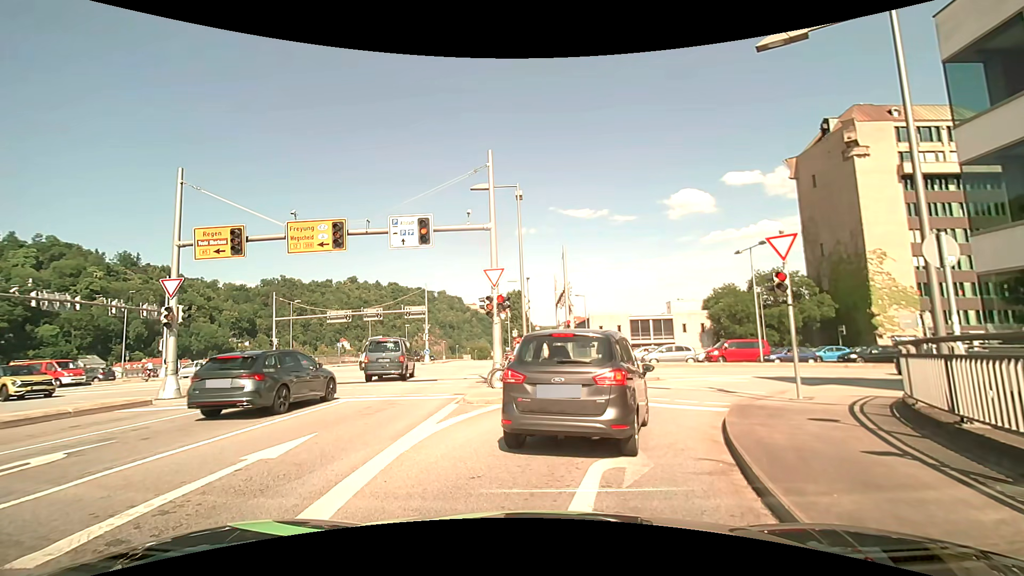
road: primary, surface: asphalt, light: Day
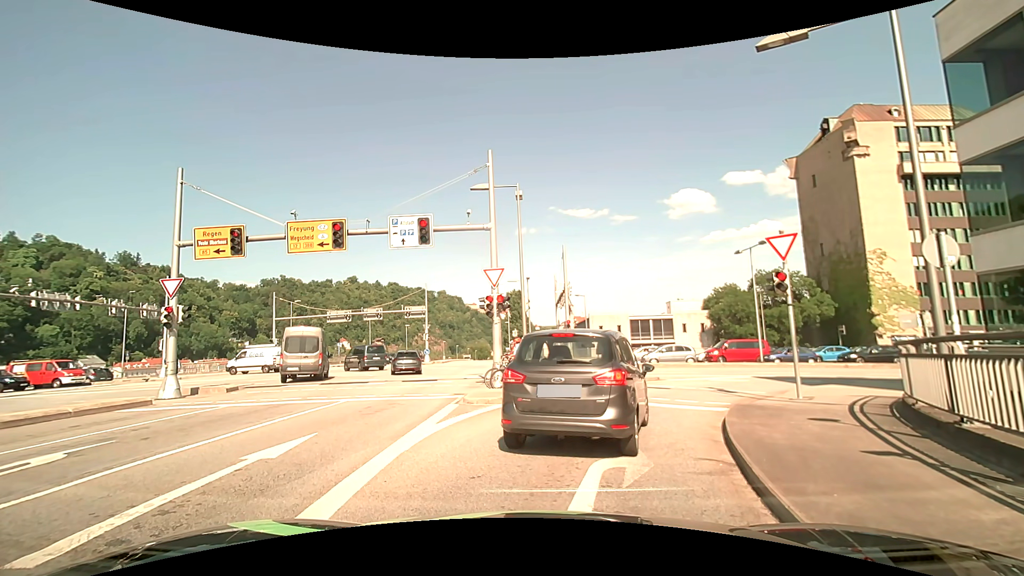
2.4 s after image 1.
(0.0, 0.0) m; 0°
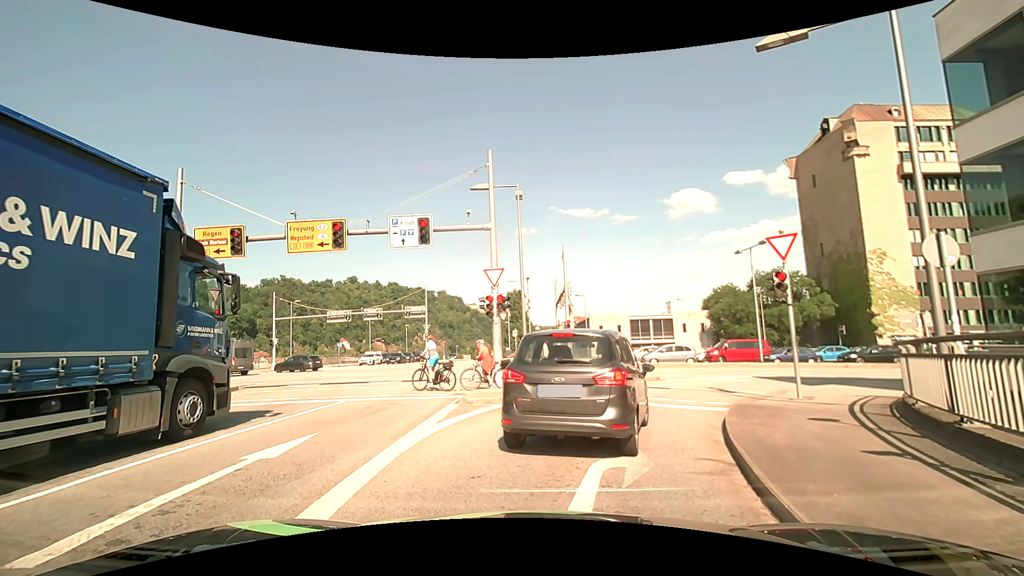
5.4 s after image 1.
(0.0, 0.0) m; 0°
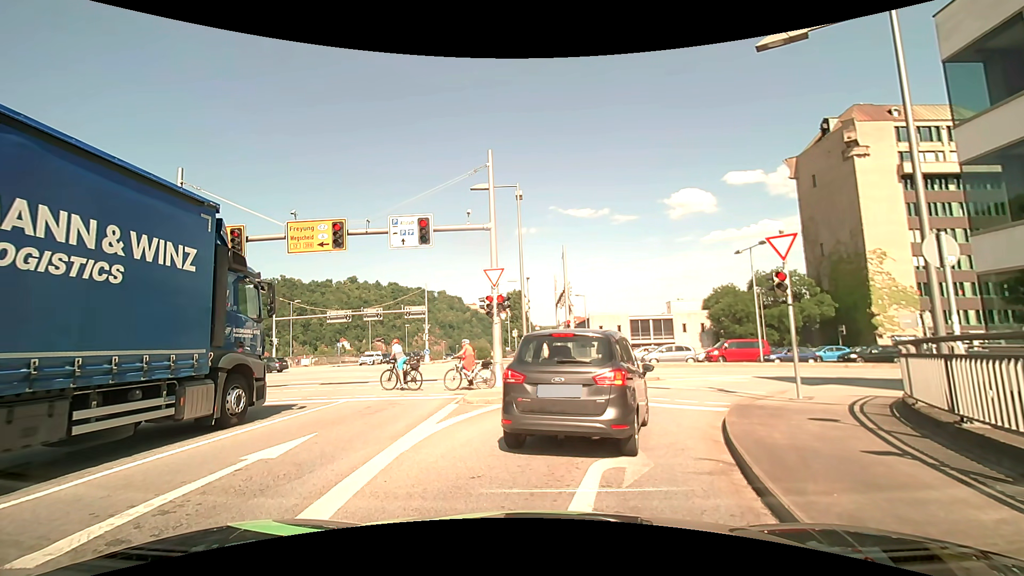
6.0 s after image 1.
(0.0, 0.0) m; 0°
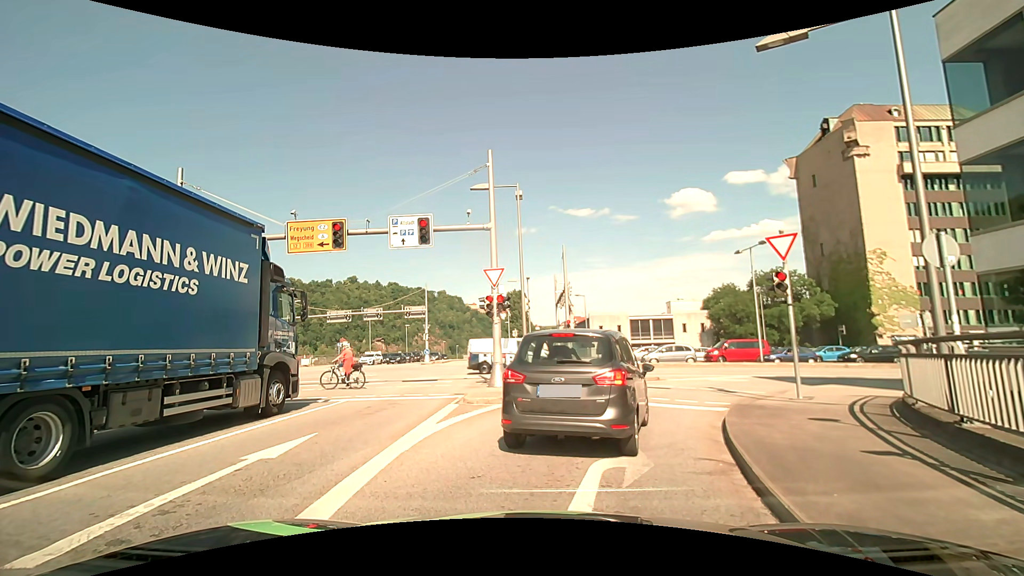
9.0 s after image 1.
(0.0, 0.0) m; 0°
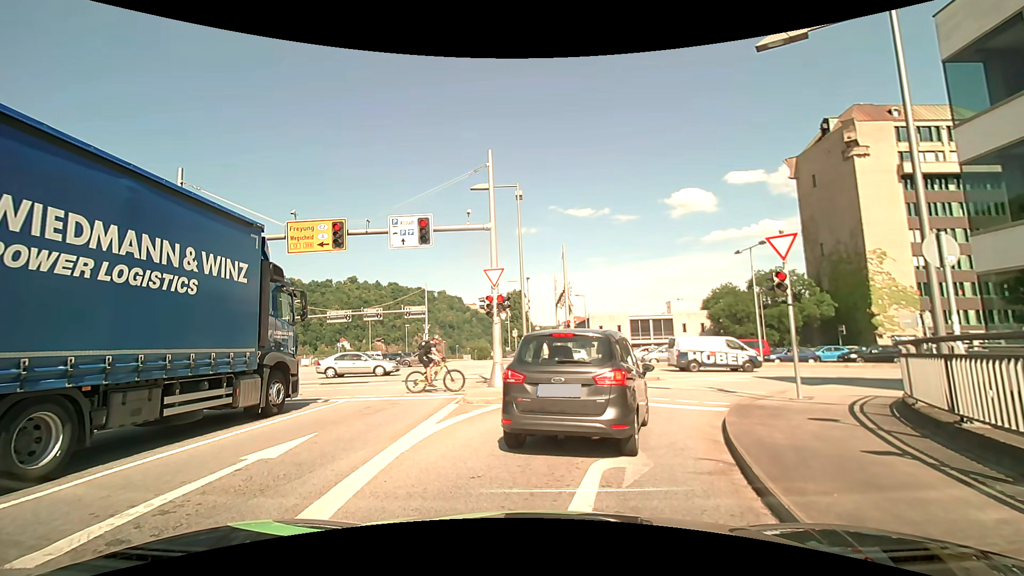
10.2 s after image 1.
(0.0, 0.0) m; 0°
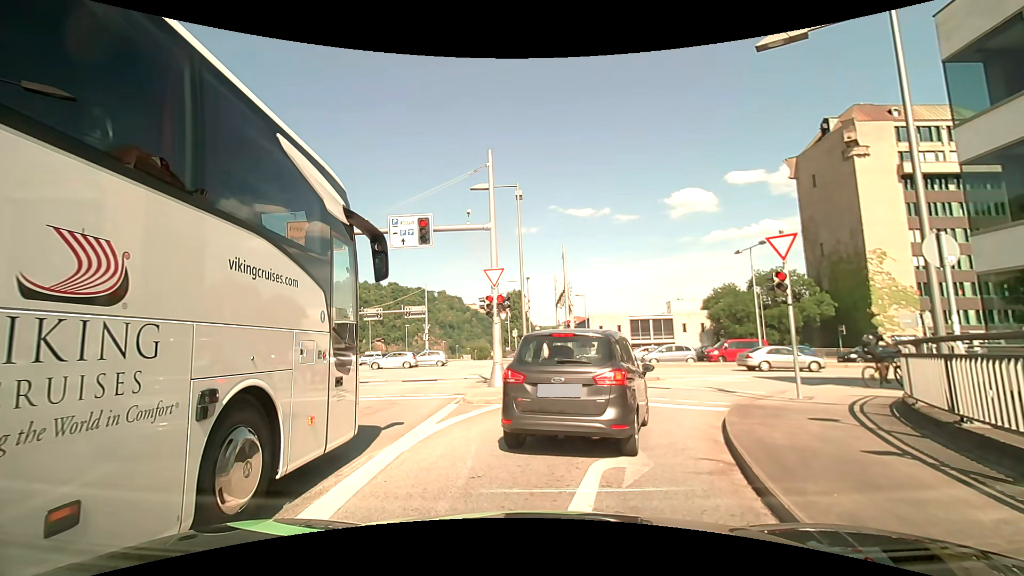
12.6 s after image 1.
(0.0, 0.0) m; 0°
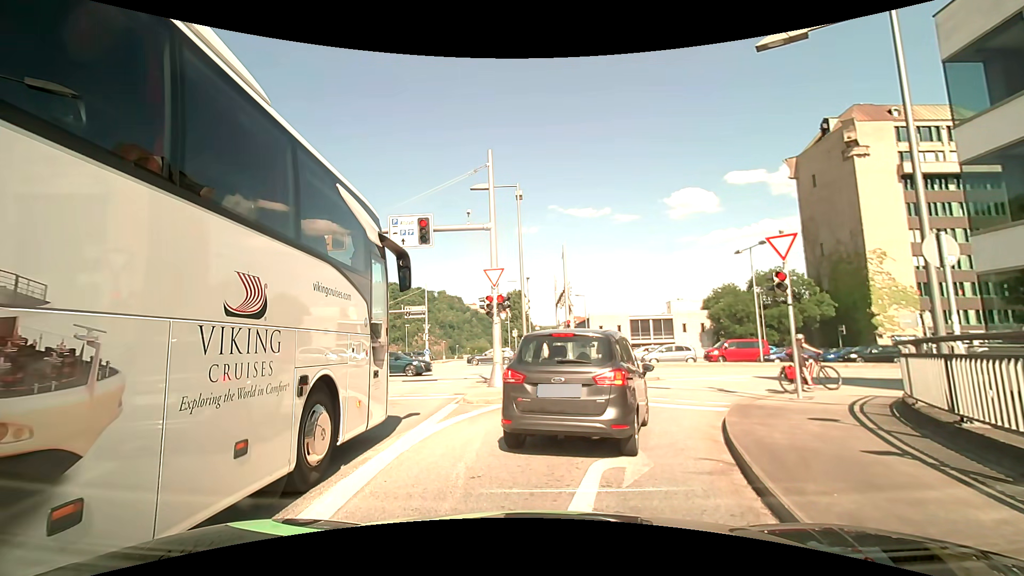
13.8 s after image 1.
(0.0, 0.0) m; 0°
